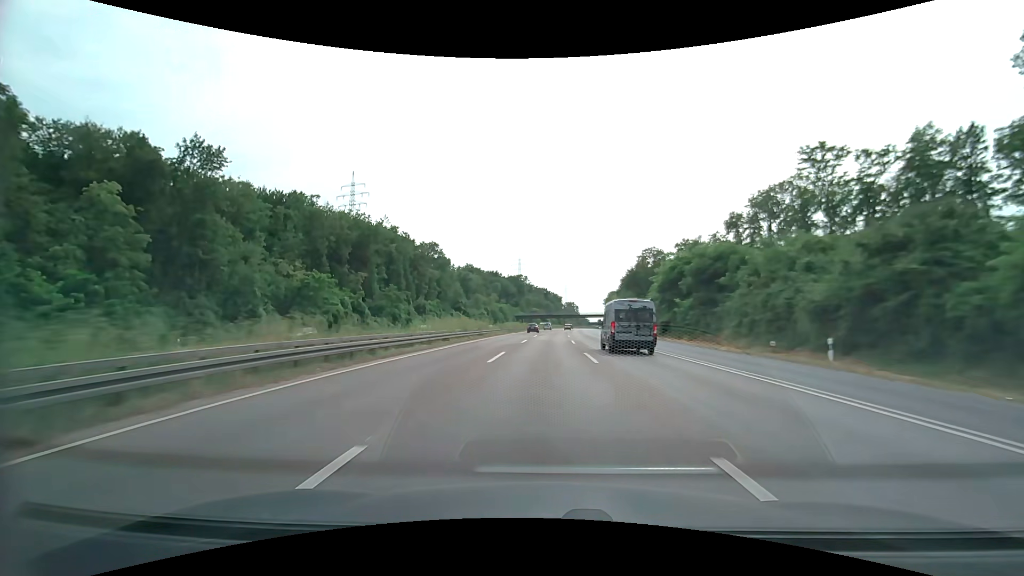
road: motorway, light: Day
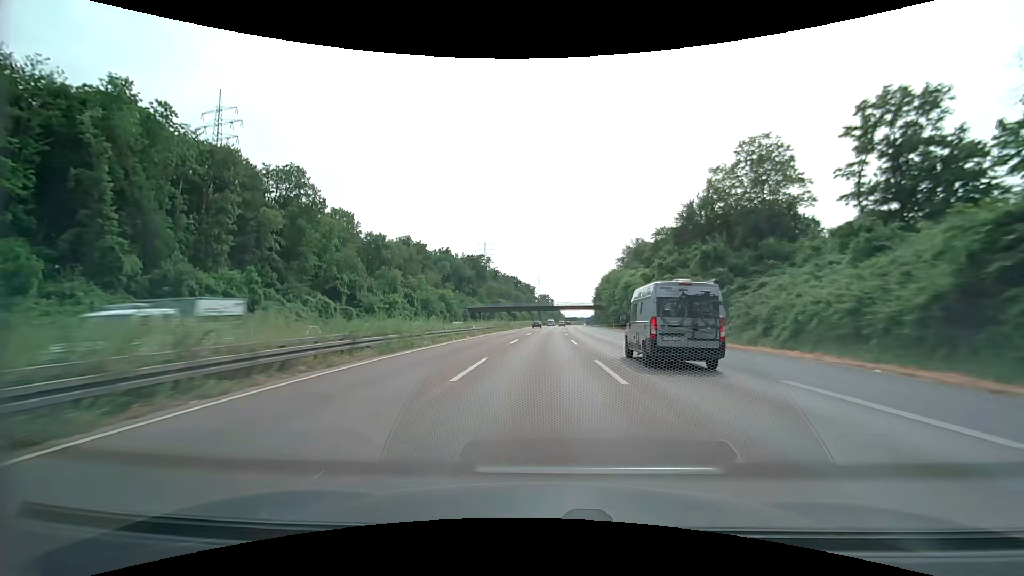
(+2.0, +78.6) m; +3°
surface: asphalt
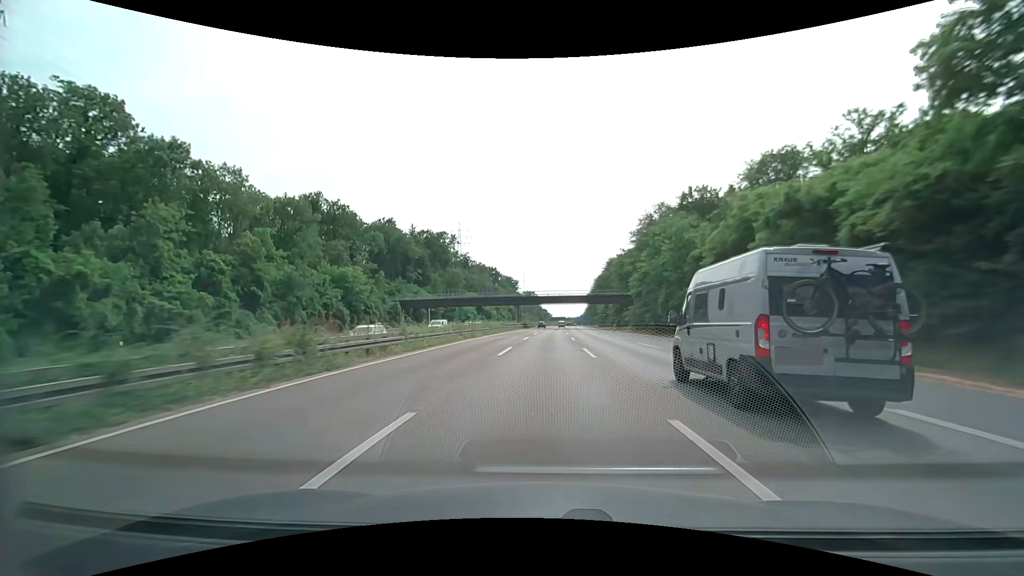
(+0.9, +64.0) m; +2°
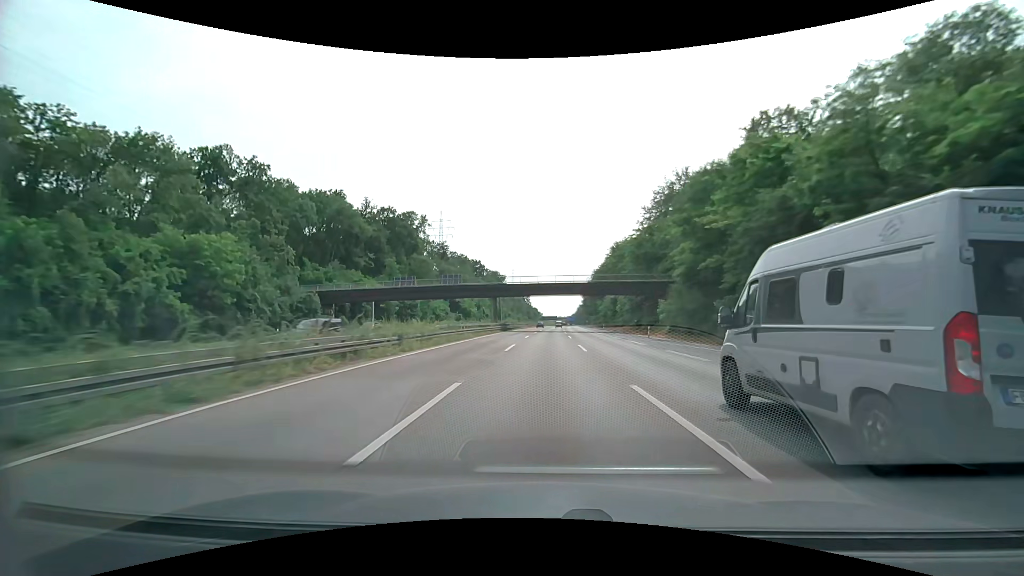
(+0.3, +32.3) m; +1°
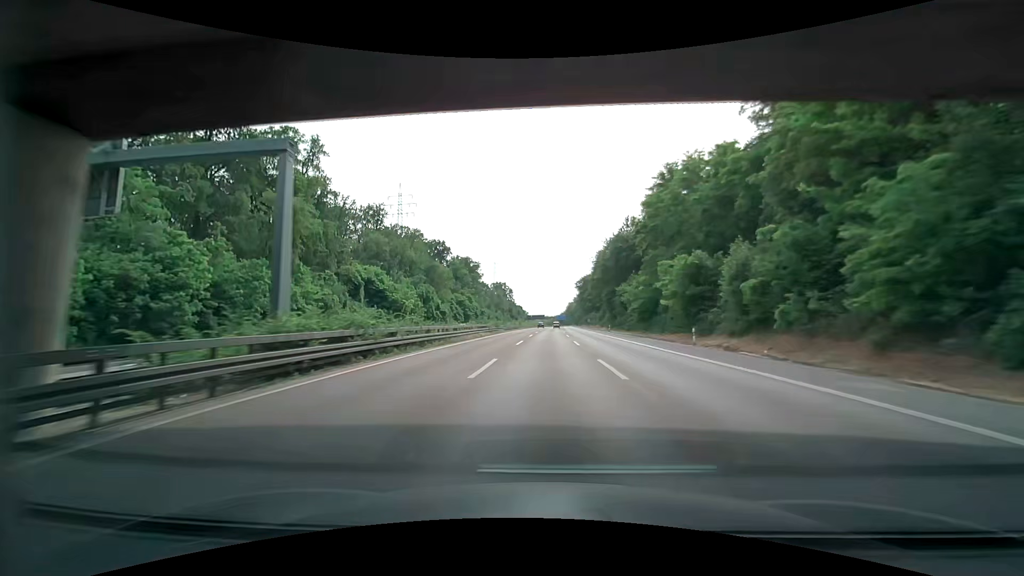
(+0.9, +64.8) m; +2°
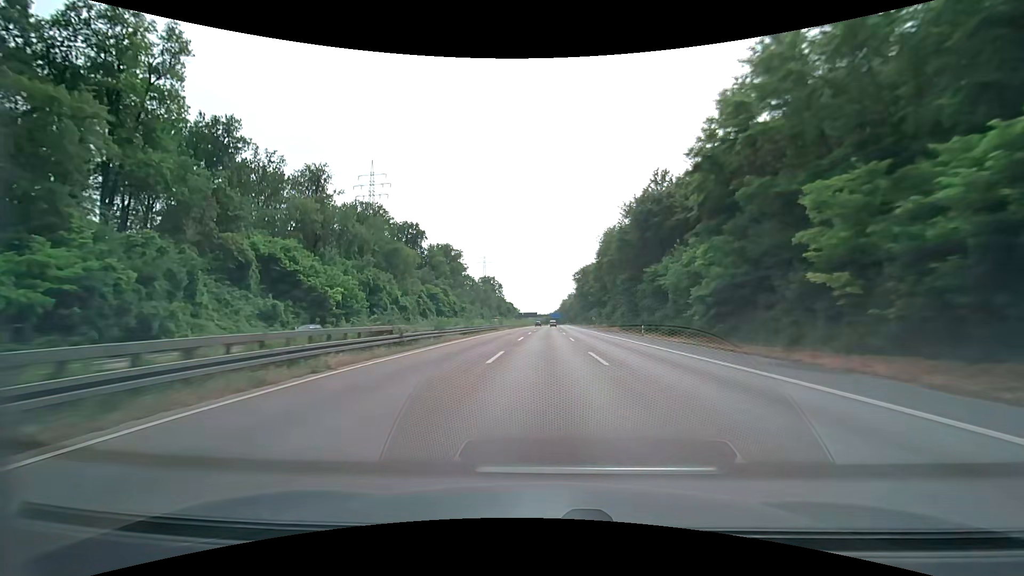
(0.0, +32.5) m; +1°
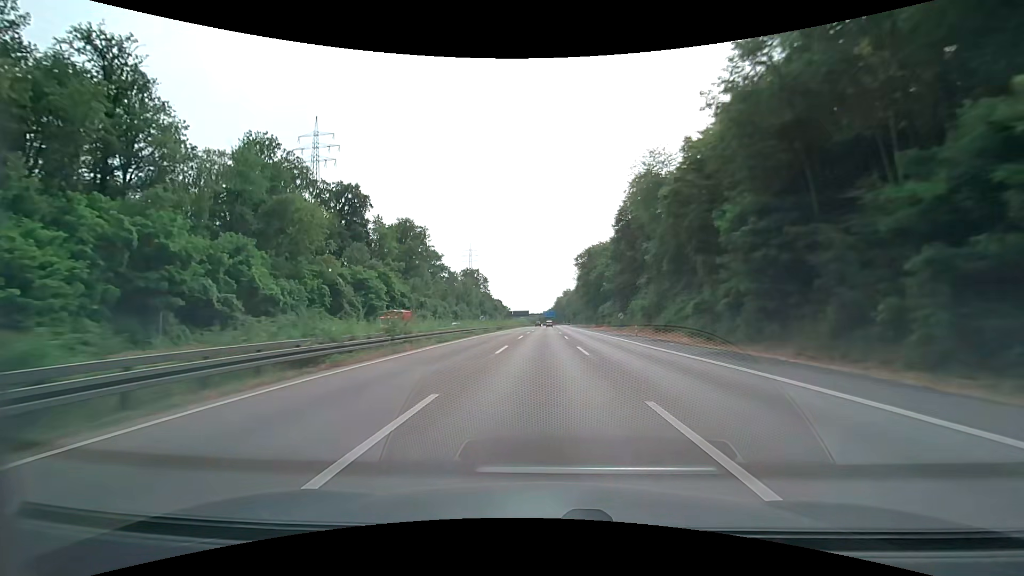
(+0.4, +49.0) m; +1°
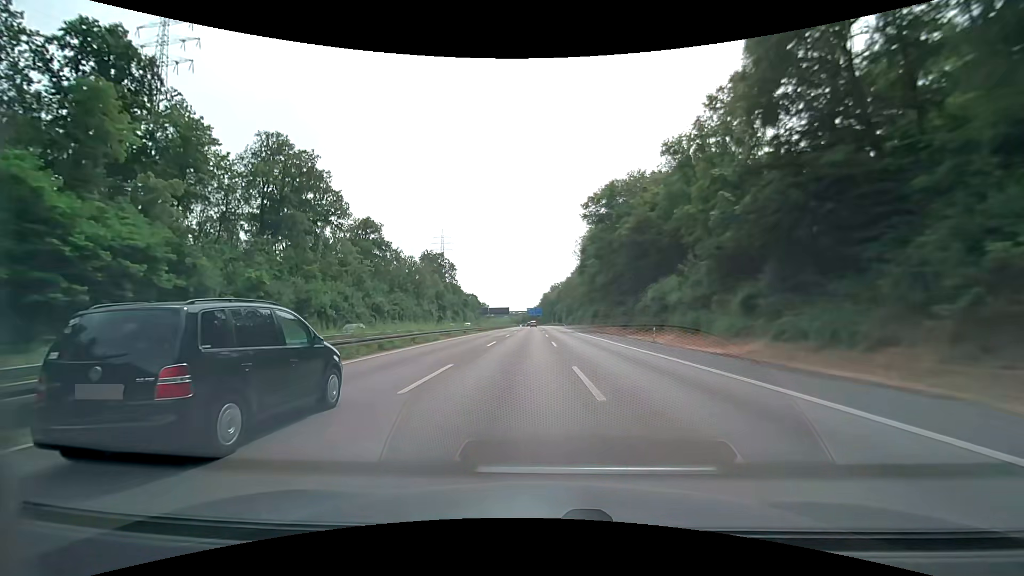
(+0.6, +65.6) m; +2°
(0, +10) (0, +20) (0, +30) (+1, +40) (+1, +50) (+1, +60) (+1, +70) (+1, +80) (+1, +90) (+1, +100) m
